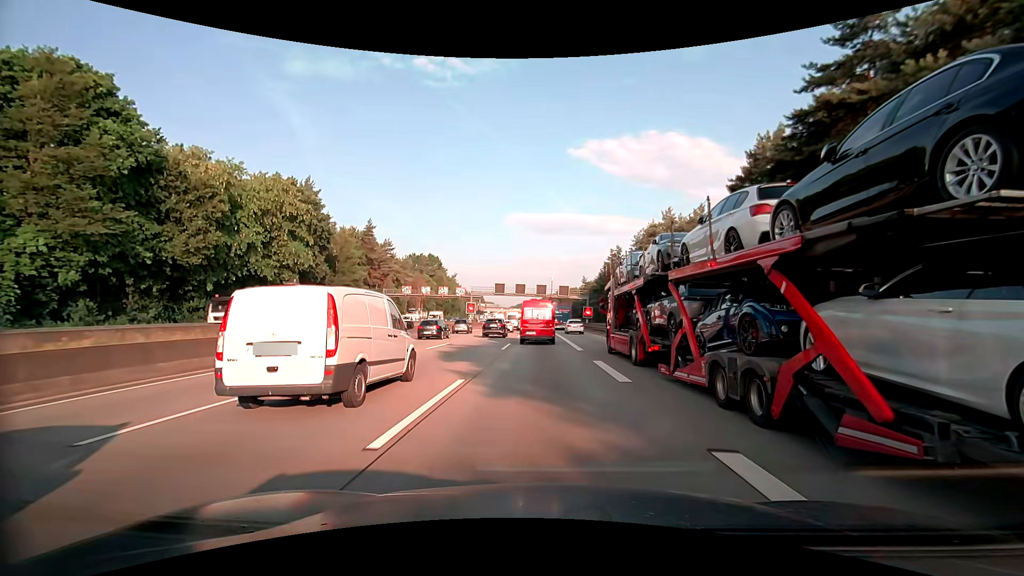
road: motorway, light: Day
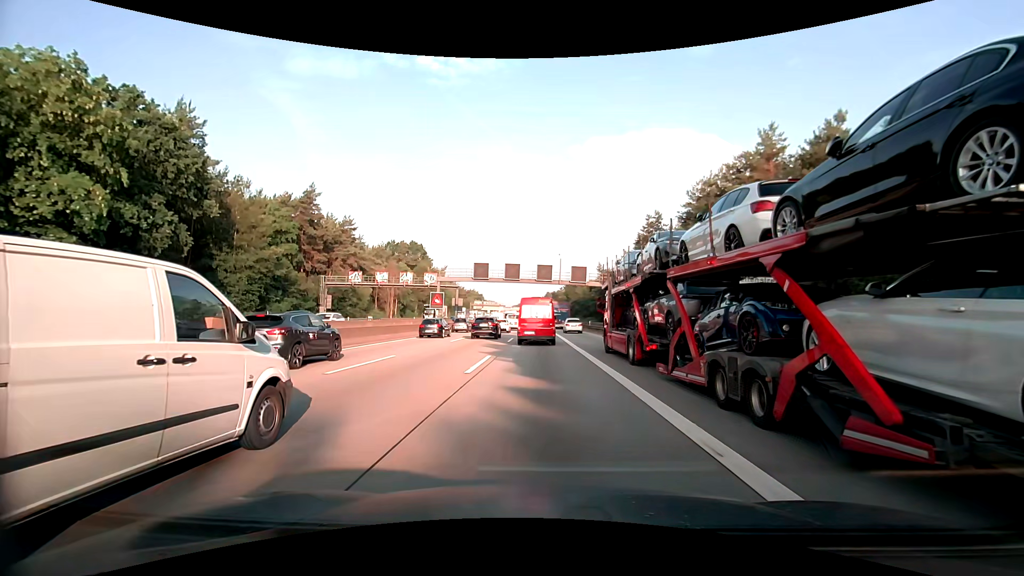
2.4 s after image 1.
(0.0, +29.3) m; 0°
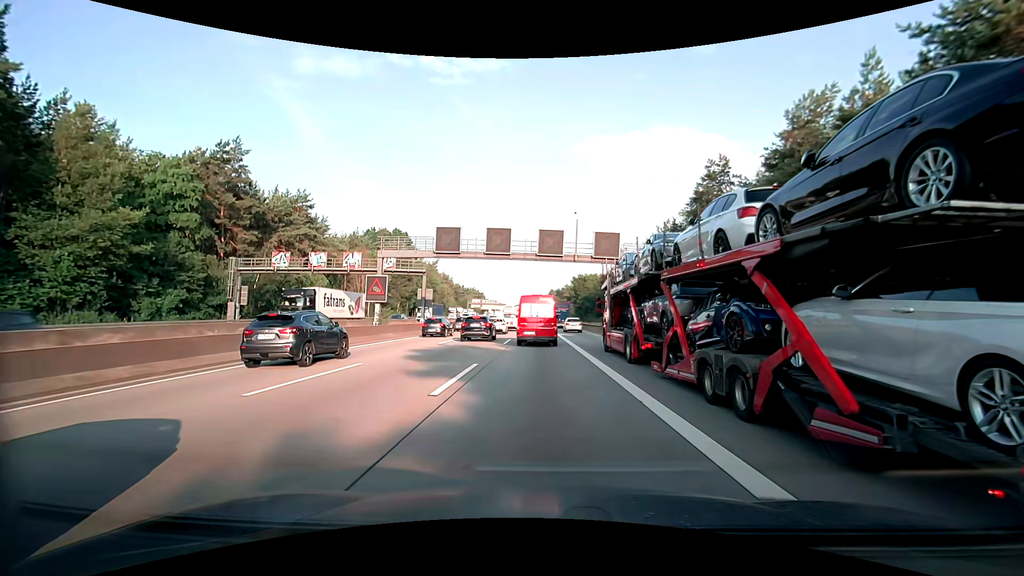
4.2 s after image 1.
(0.0, +21.5) m; 0°
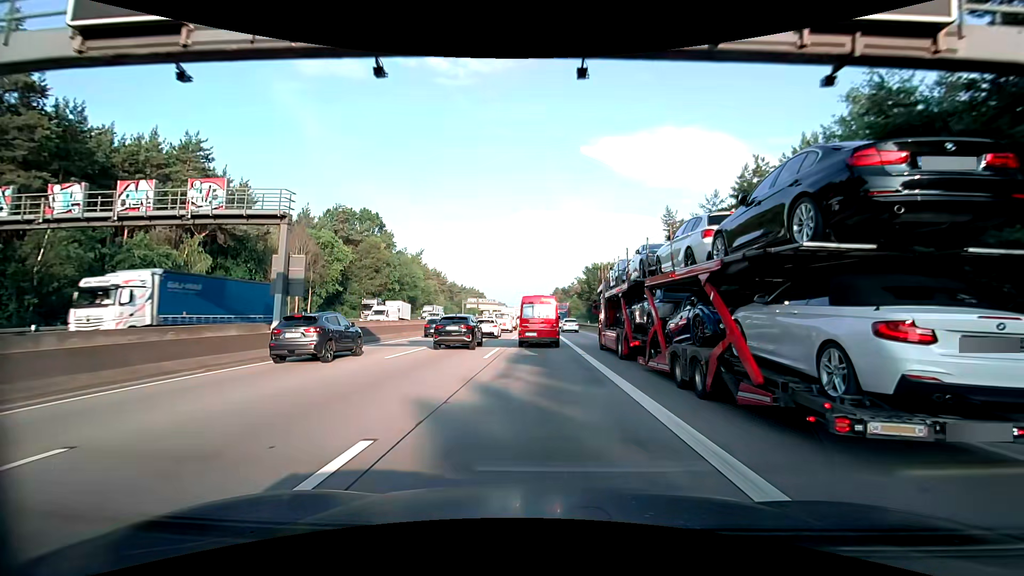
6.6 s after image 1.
(-0.1, +27.5) m; 0°
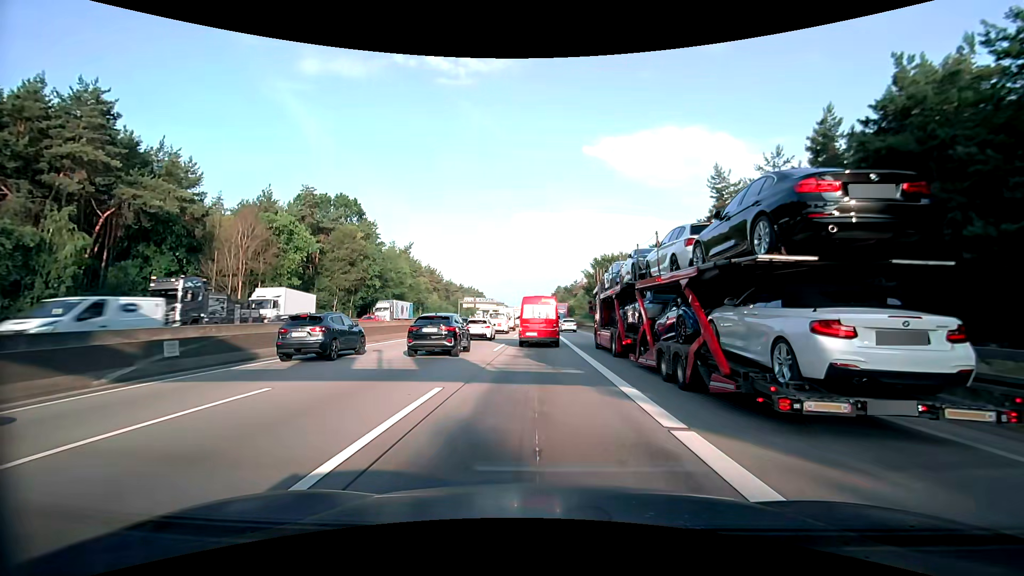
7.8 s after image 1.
(0.0, +13.7) m; 0°
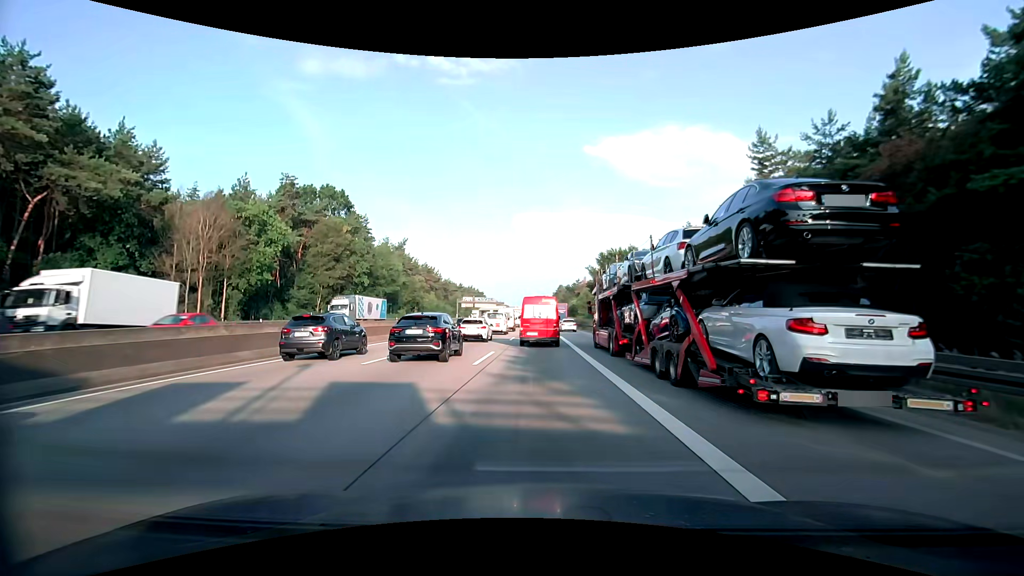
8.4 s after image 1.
(0.0, +6.8) m; 0°
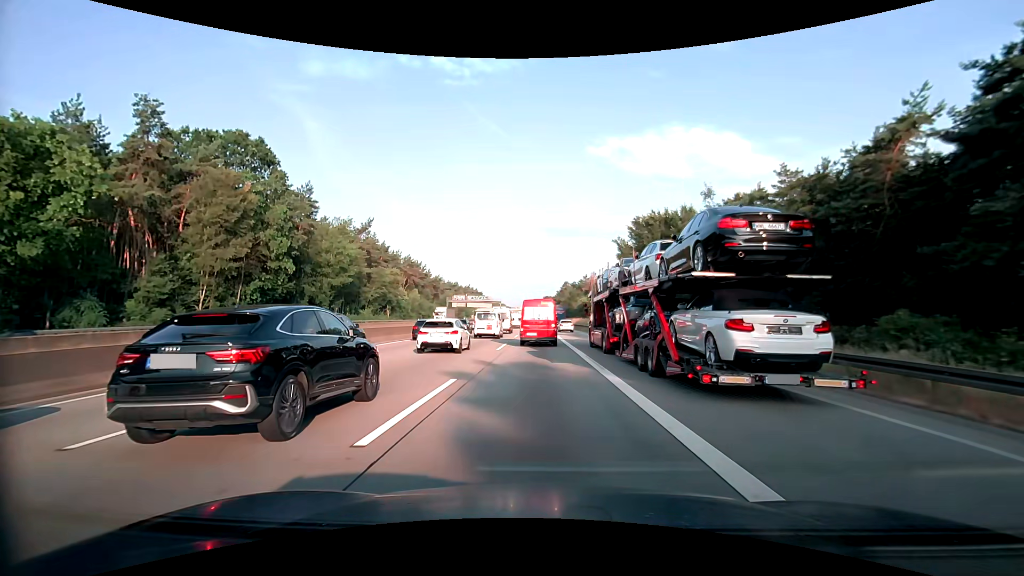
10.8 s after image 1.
(-0.2, +27.7) m; -1°
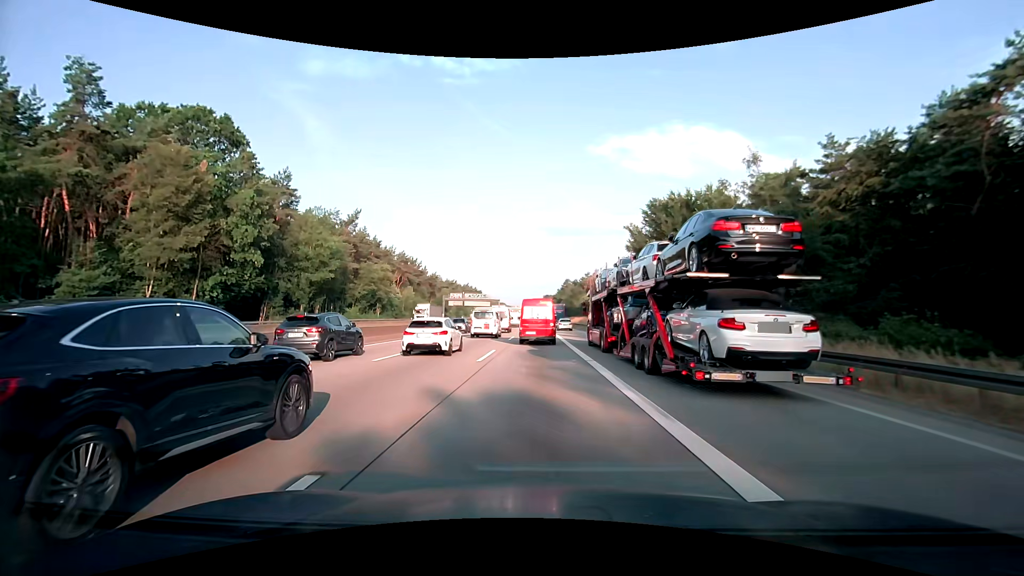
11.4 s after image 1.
(0.0, +7.1) m; 0°
(0, +10) (0, +20) (0, +30) (0, +40) (0, +50) (0, +60) (0, +70) (-1, +80) (-1, +90) (-1, +100) m
